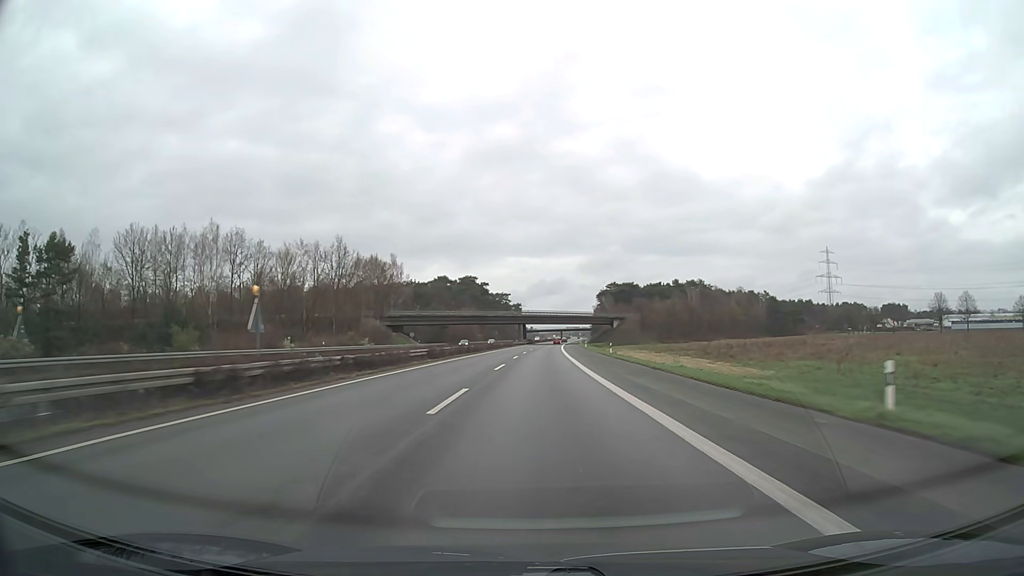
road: motorway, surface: asphalt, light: Day
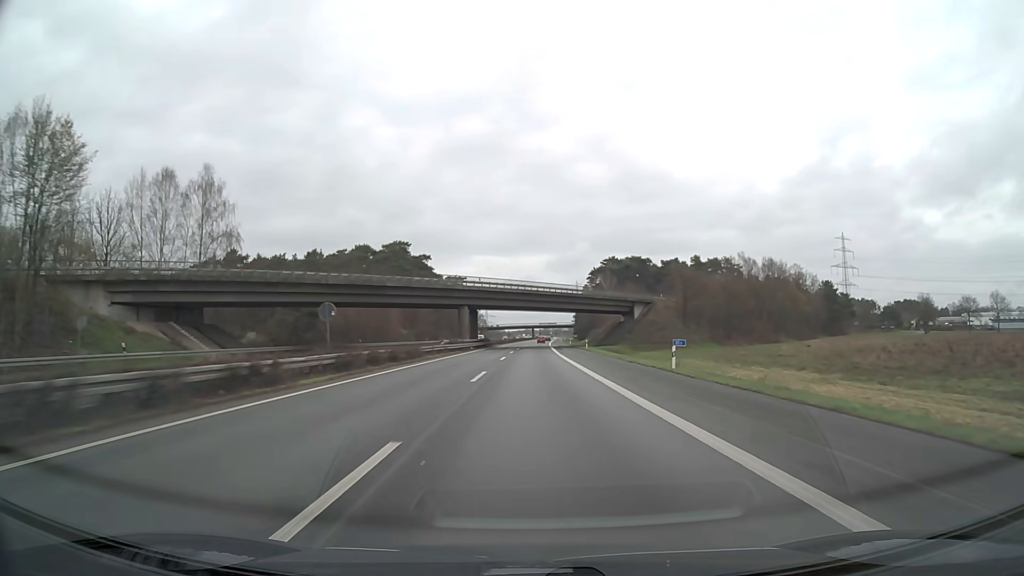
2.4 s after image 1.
(+1.7, +81.8) m; +3°
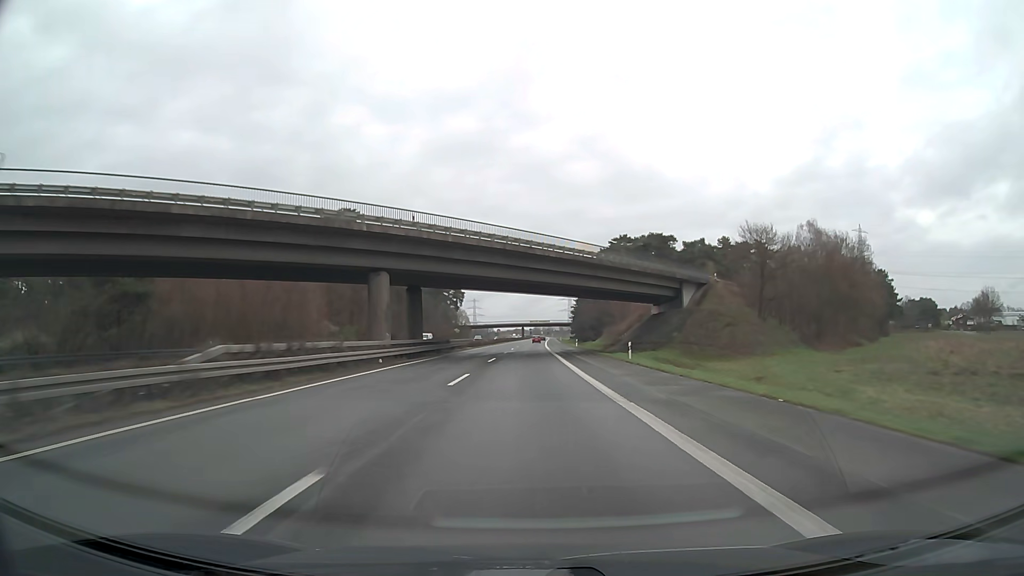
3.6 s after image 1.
(+0.4, +39.8) m; +1°
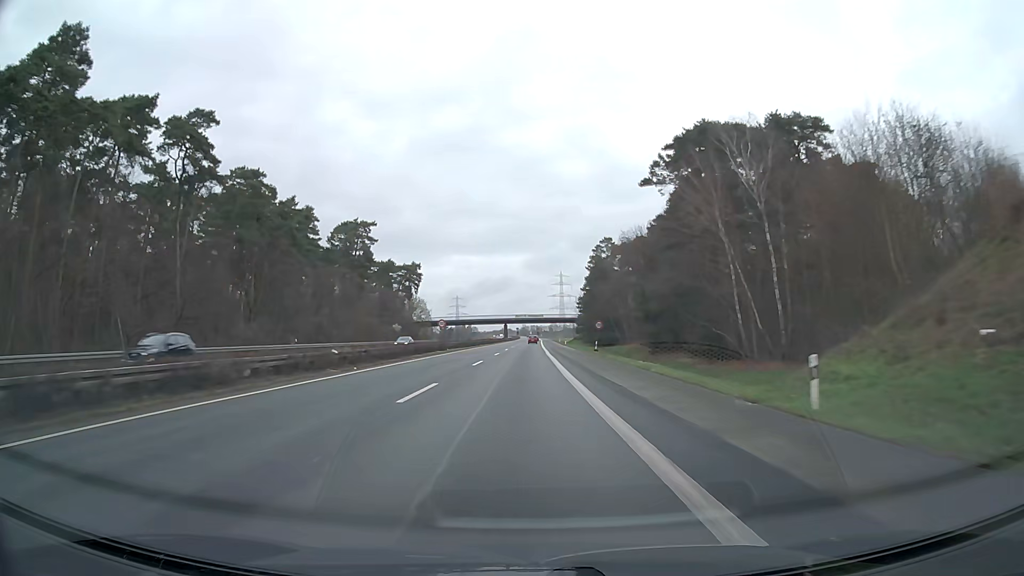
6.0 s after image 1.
(+1.1, +76.6) m; +1°
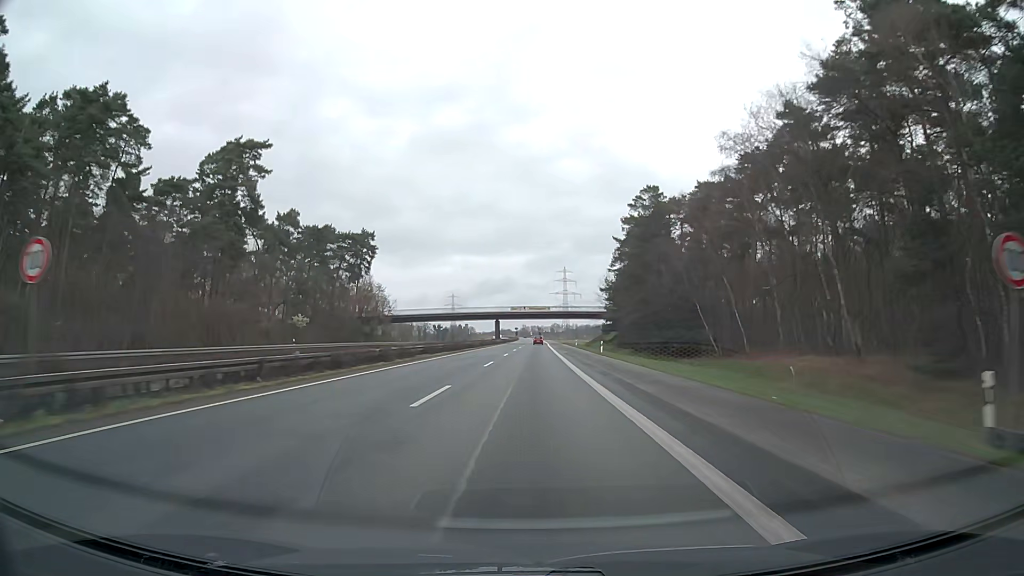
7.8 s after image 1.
(+0.1, +54.7) m; 0°
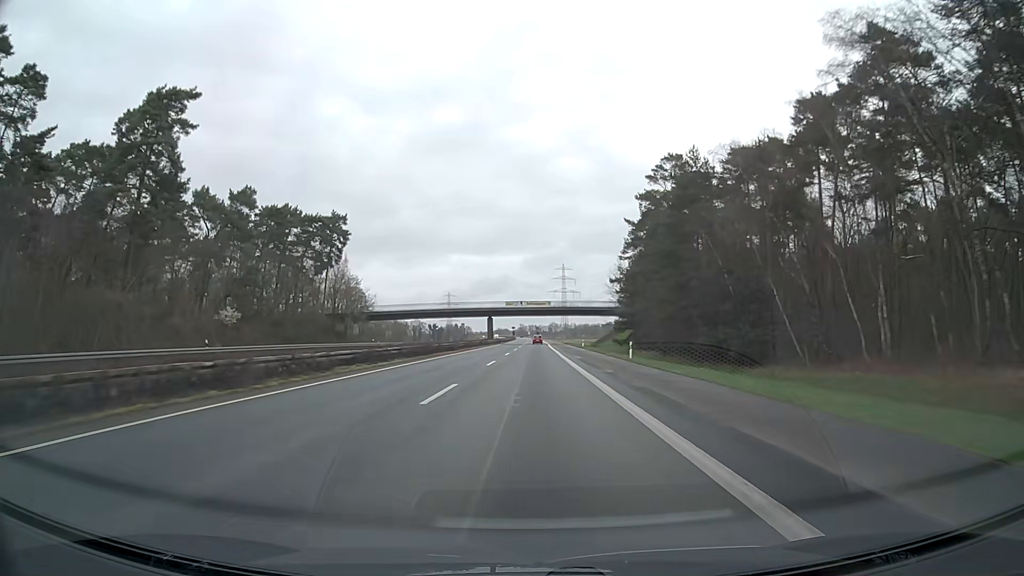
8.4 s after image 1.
(+0.1, +17.7) m; 0°
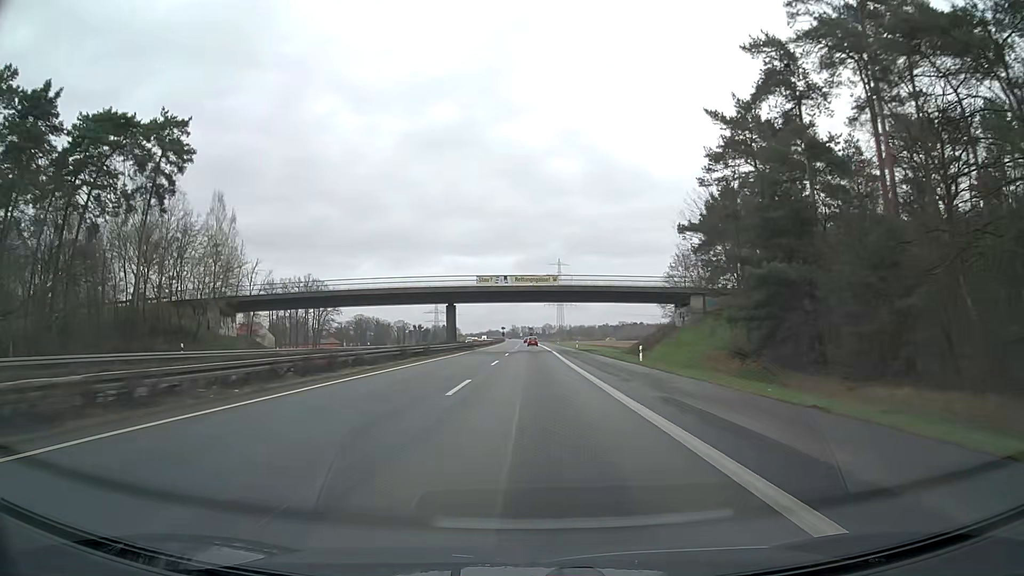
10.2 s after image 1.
(+0.4, +51.5) m; +1°
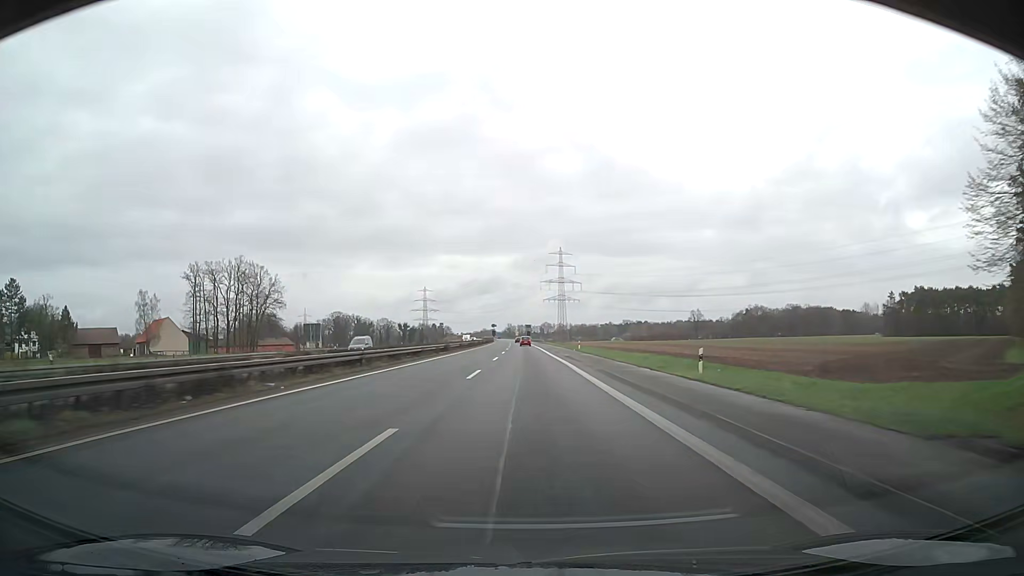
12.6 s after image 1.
(+0.4, +65.6) m; +1°
(0, +10) (0, +20) (0, +30) (0, +40) (0, +50) (0, +60) (-1, +70) (-1, +80) (-1, +90) (-1, +100) m
